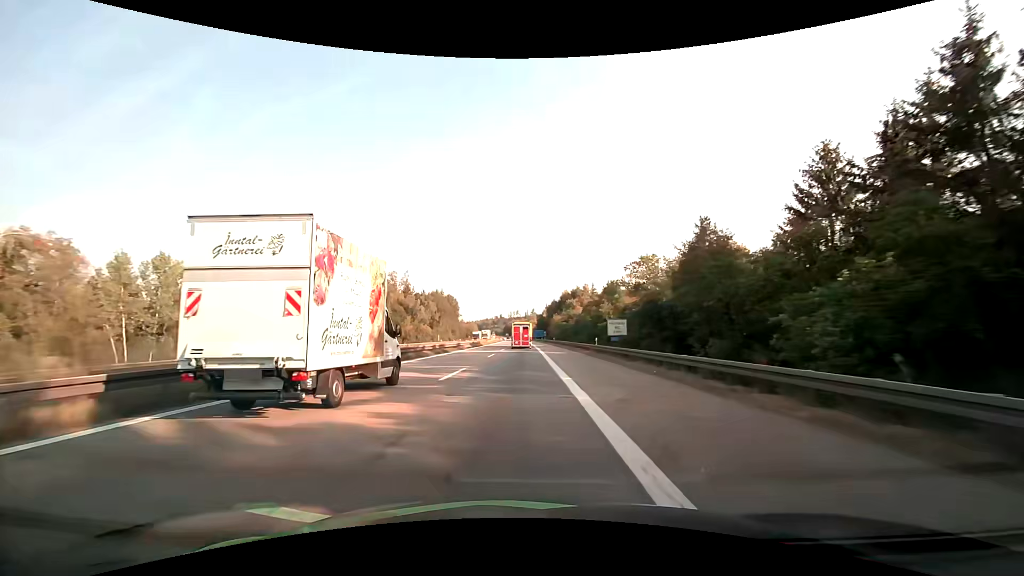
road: motorway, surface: asphalt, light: Day
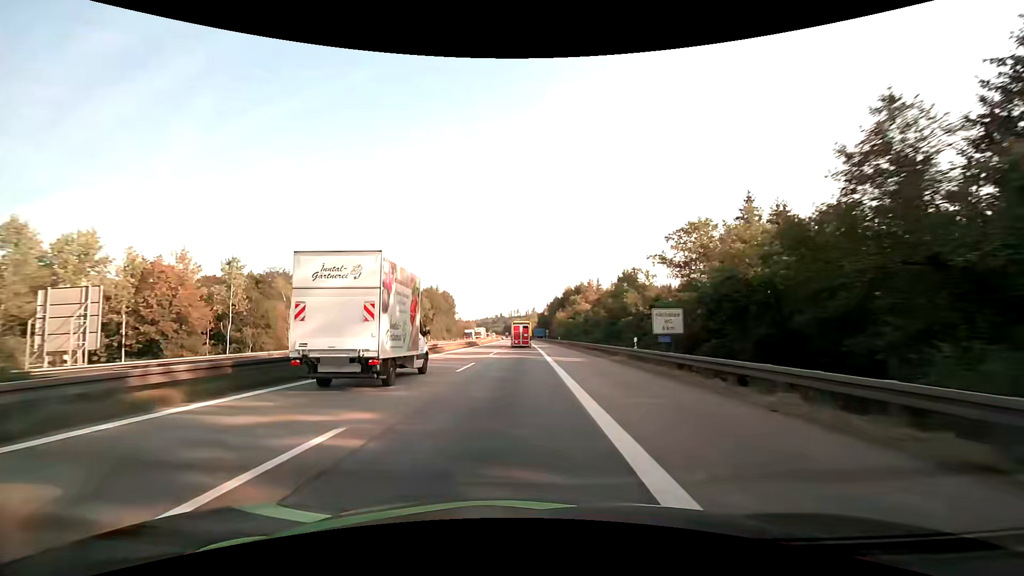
(0.0, +14.1) m; 0°
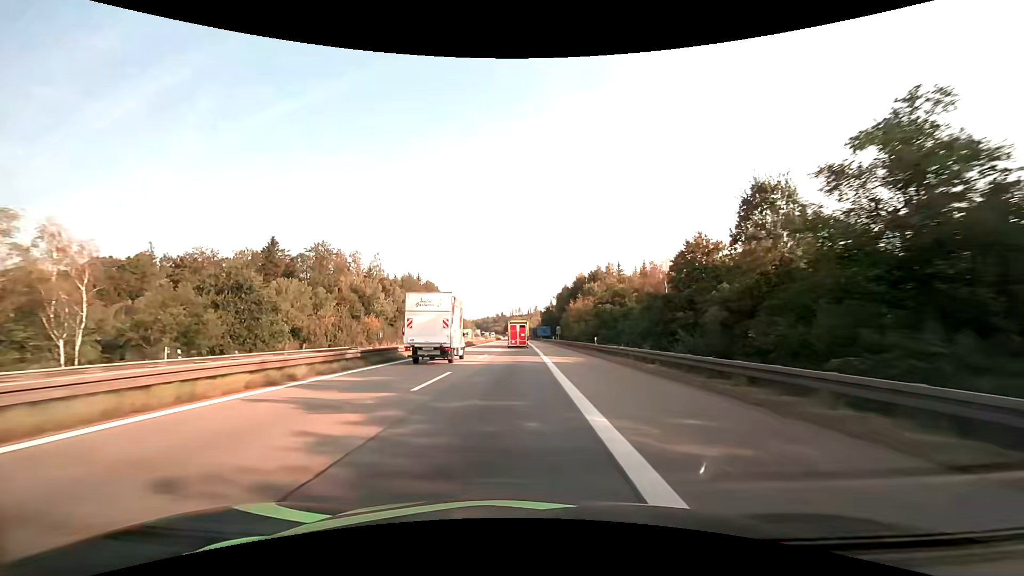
(0.0, +42.2) m; 0°
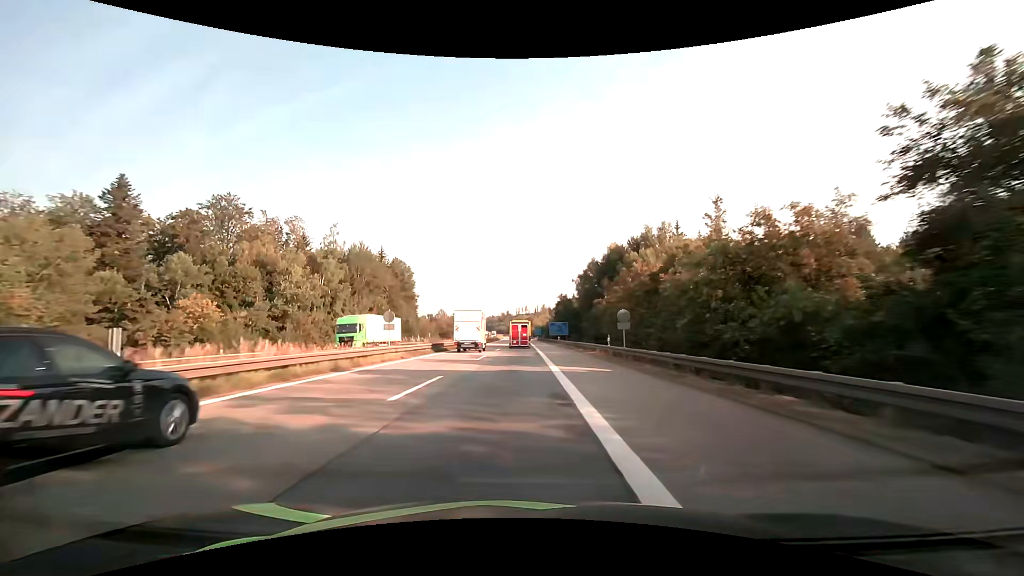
(-0.4, +54.9) m; -1°
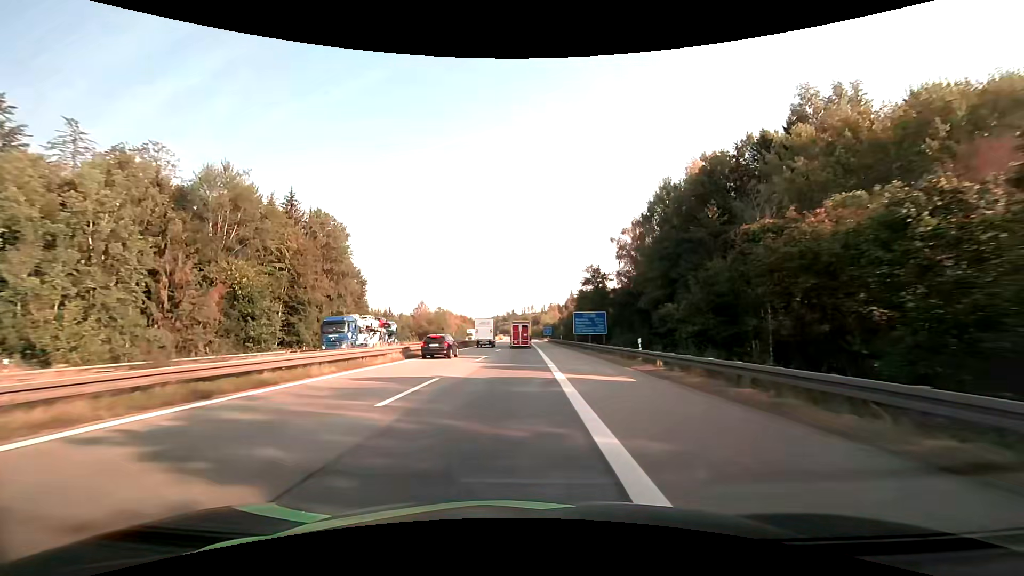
(-0.2, +53.8) m; -1°
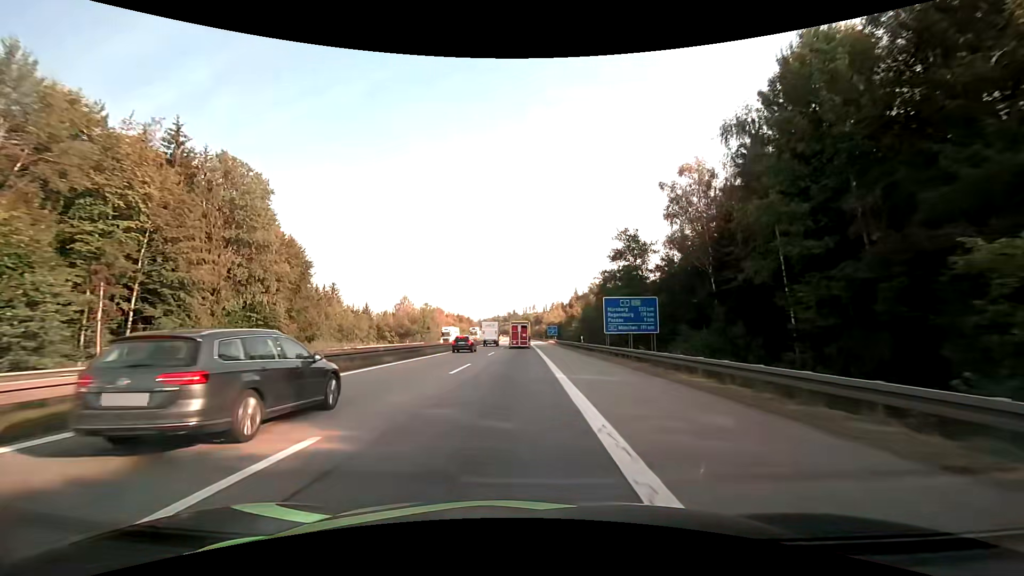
(0.0, +26.8) m; 0°
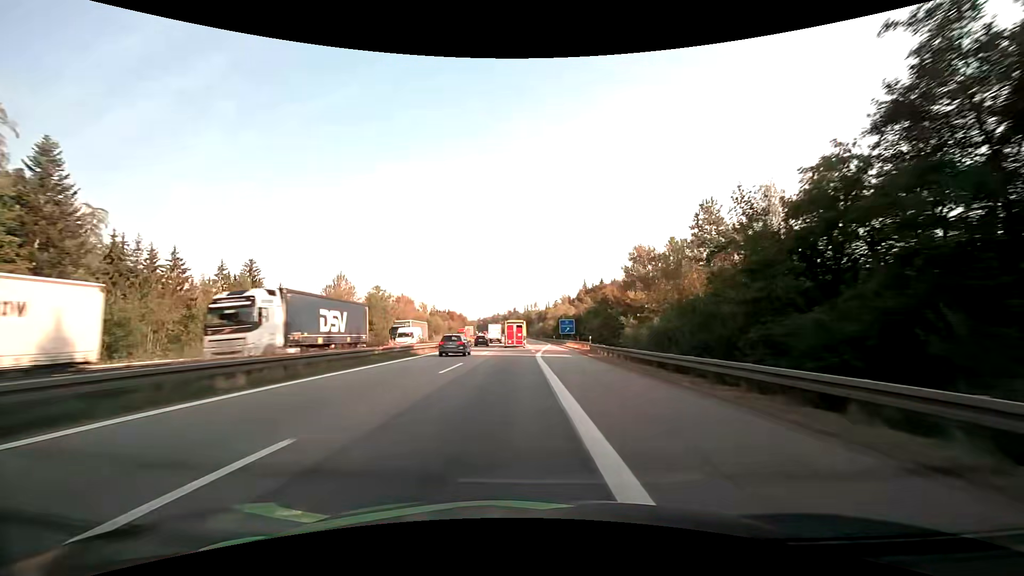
(0.0, +53.4) m; 0°
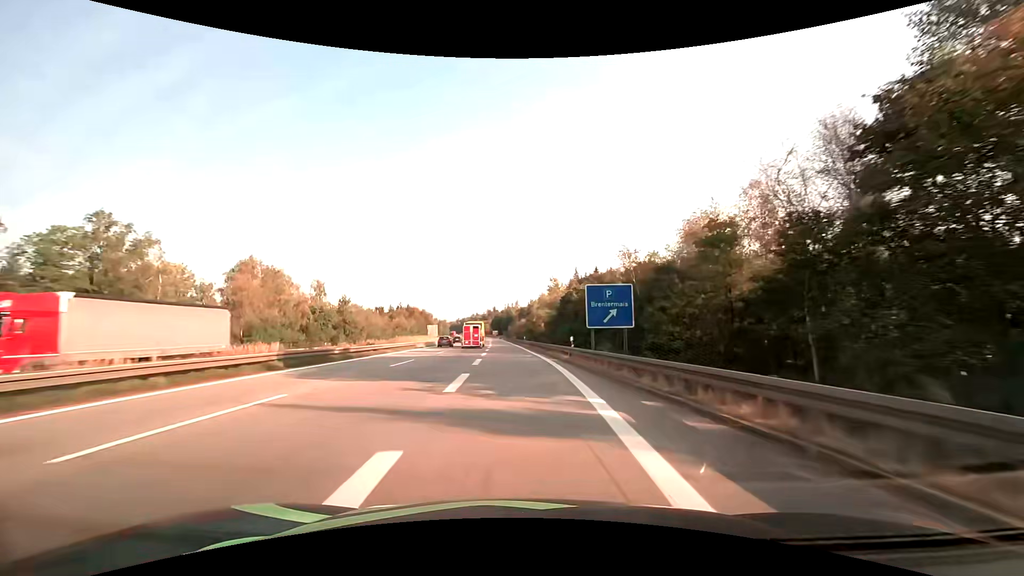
(+1.5, +65.5) m; +2°
(0, +10) (0, +20) (-1, +30) (-1, +40) (-2, +50) (-2, +60) (-3, +70) (-3, +80) (-4, +90) (-5, +100) m
